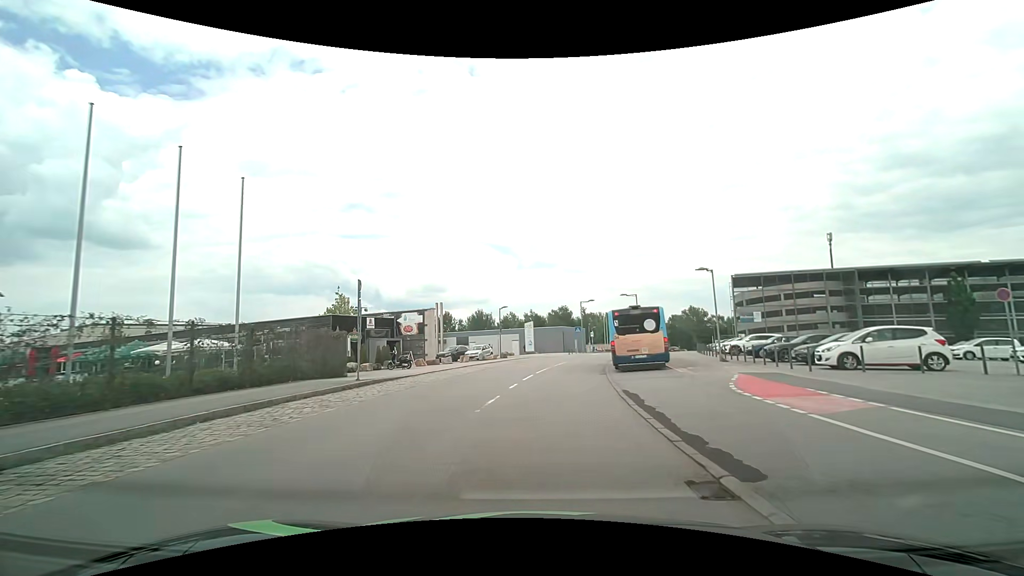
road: residential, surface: asphalt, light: Day
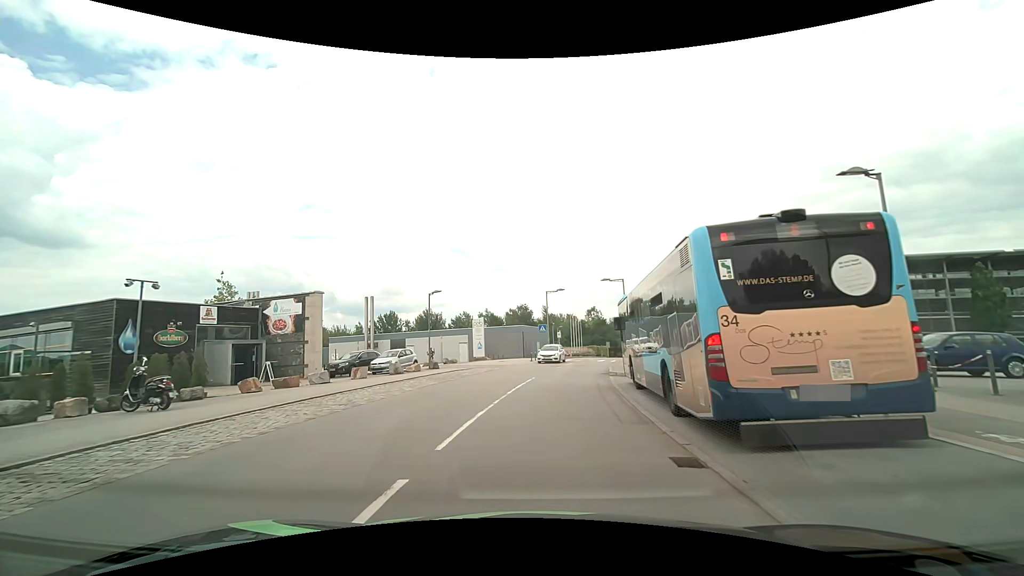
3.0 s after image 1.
(+0.6, +16.9) m; +4°
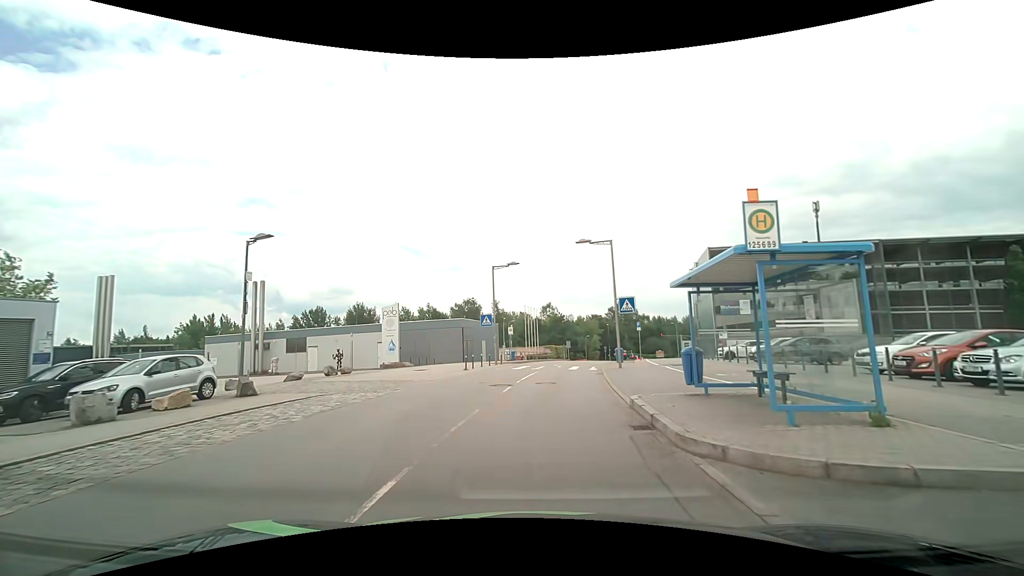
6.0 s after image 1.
(+0.9, +16.7) m; +5°
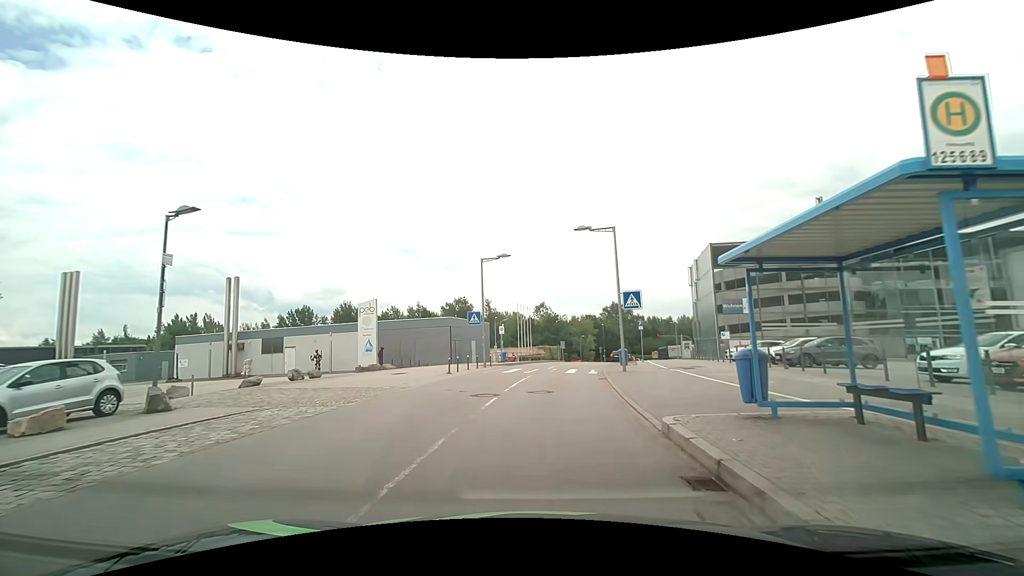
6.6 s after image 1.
(0.0, +3.3) m; +1°
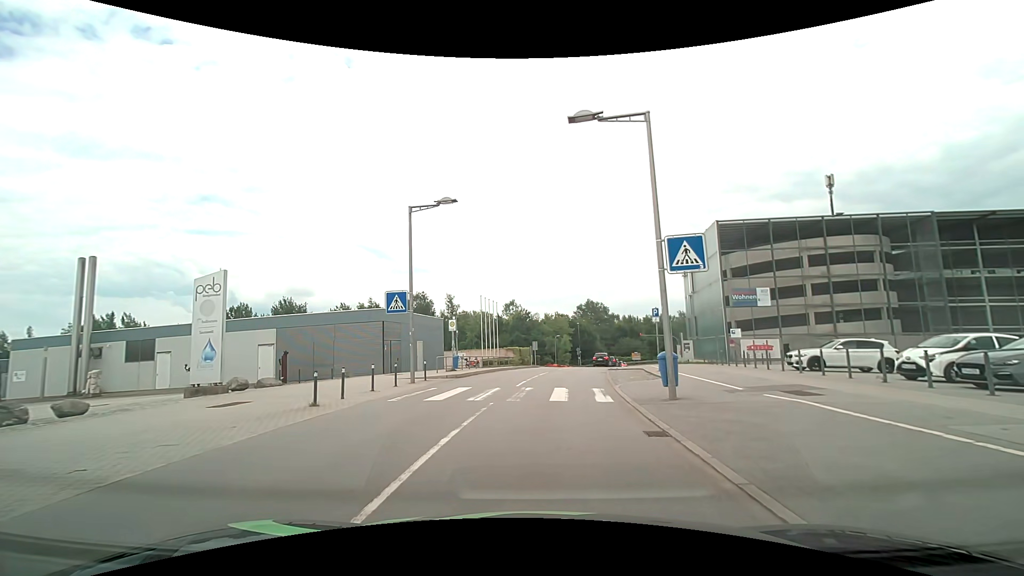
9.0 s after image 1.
(+0.4, +12.5) m; +4°
